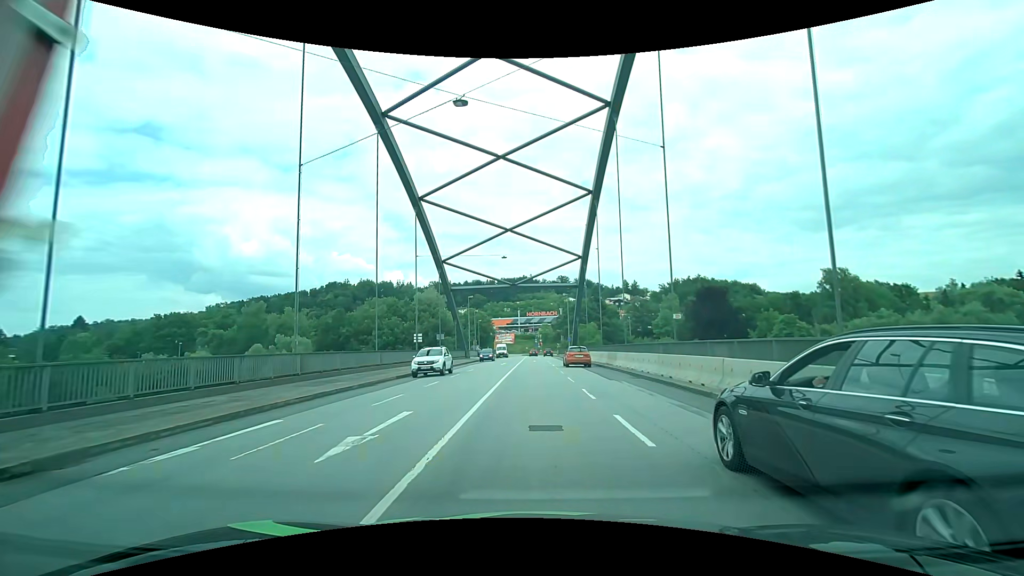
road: primary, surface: asphalt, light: Day
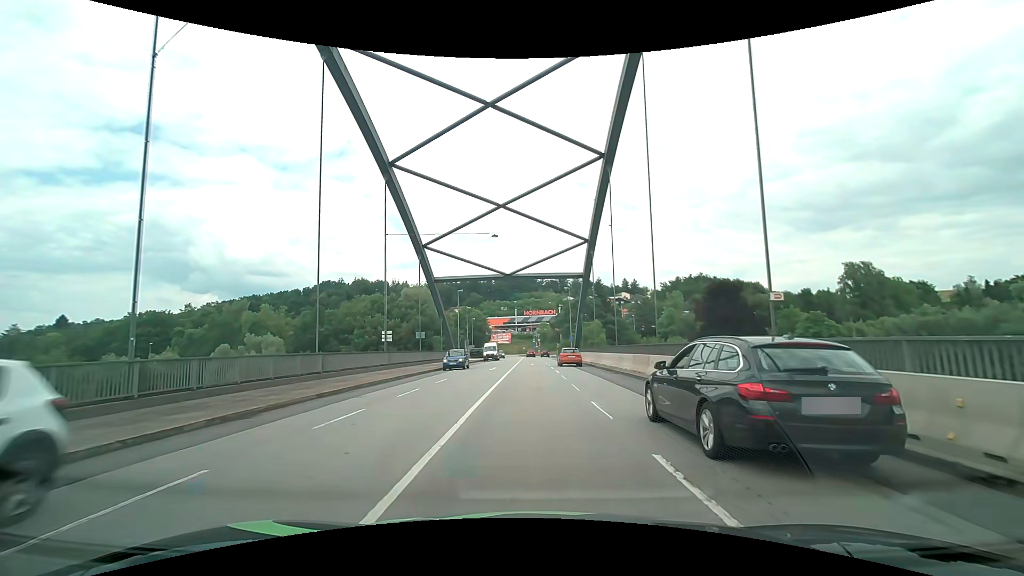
(-0.1, +9.3) m; -1°
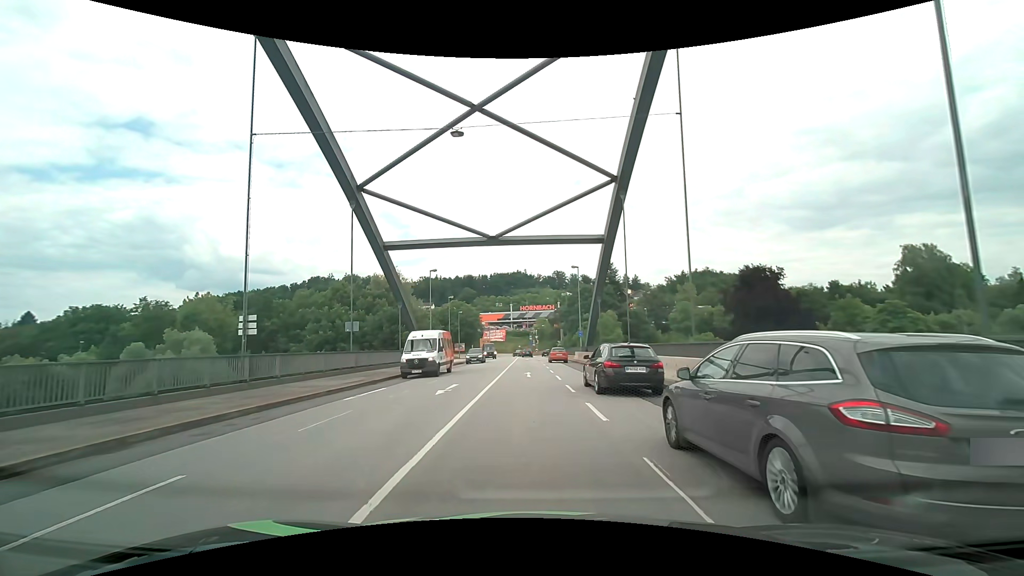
(+0.1, +18.3) m; +1°
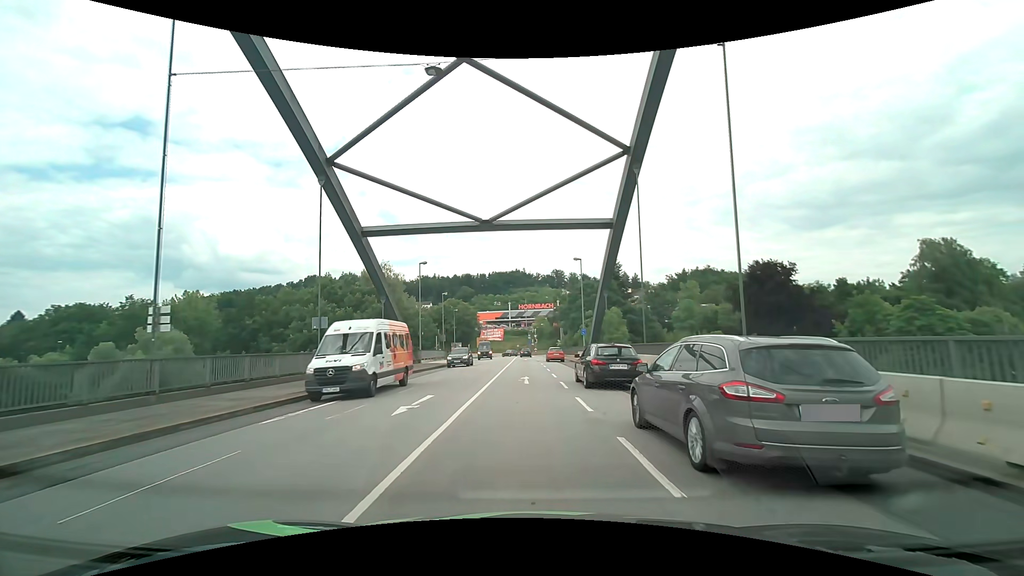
(0.0, +4.6) m; 0°
(0, +10) (0, +20) (0, +30) (0, +40) (0, +50) (-1, +60) (-1, +70) (-1, +80) (-1, +90) (-1, +100) m
